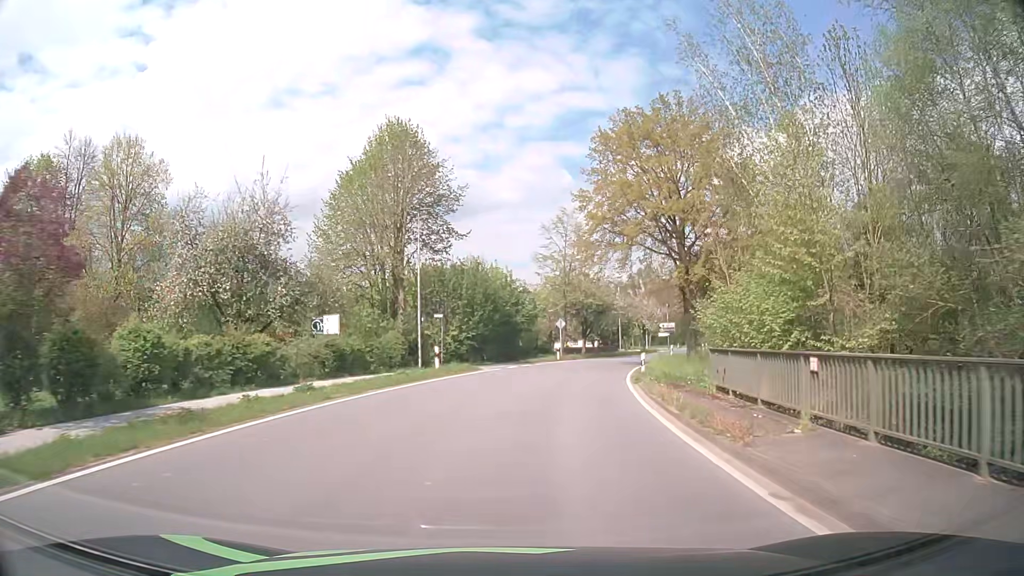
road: secondary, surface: asphalt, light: Day
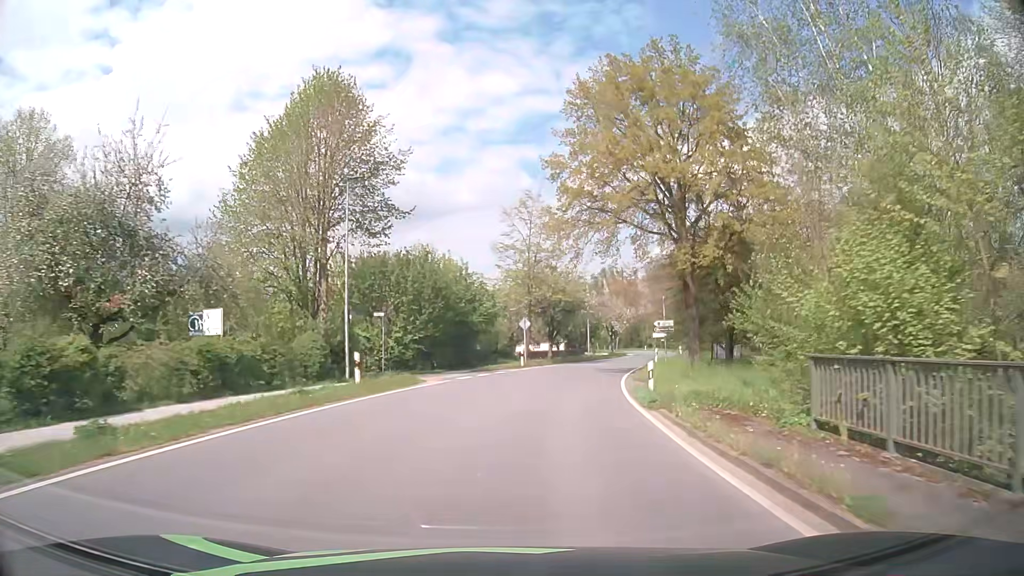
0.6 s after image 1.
(+0.2, +7.7) m; +3°
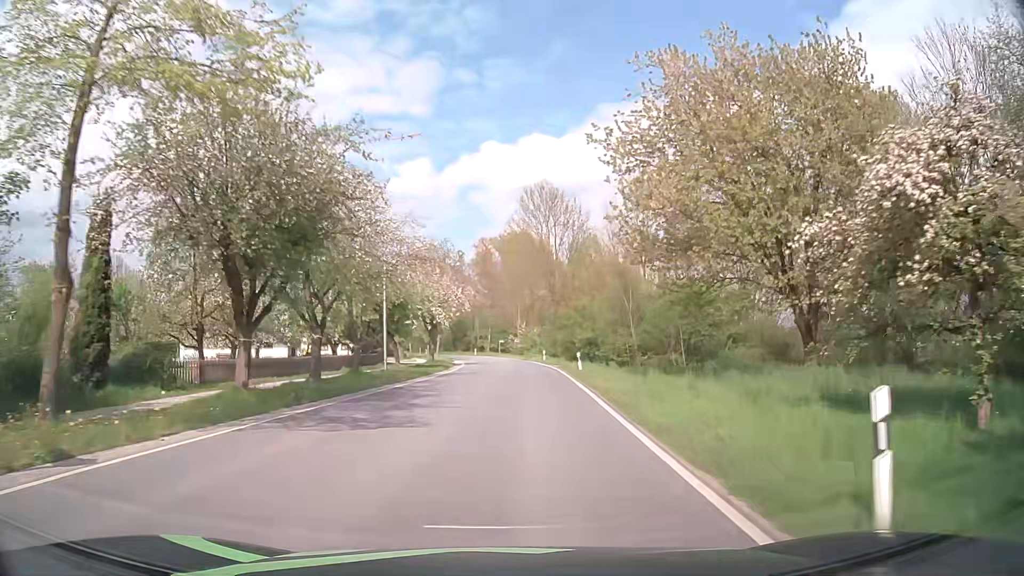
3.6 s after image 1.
(+5.3, +37.9) m; +16°
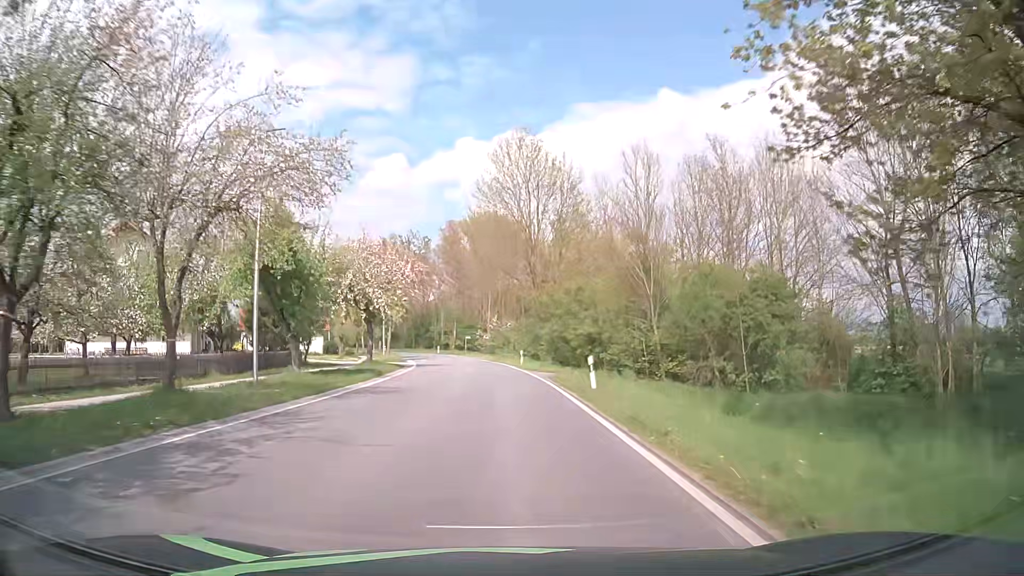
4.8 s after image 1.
(+0.4, +15.3) m; +3°
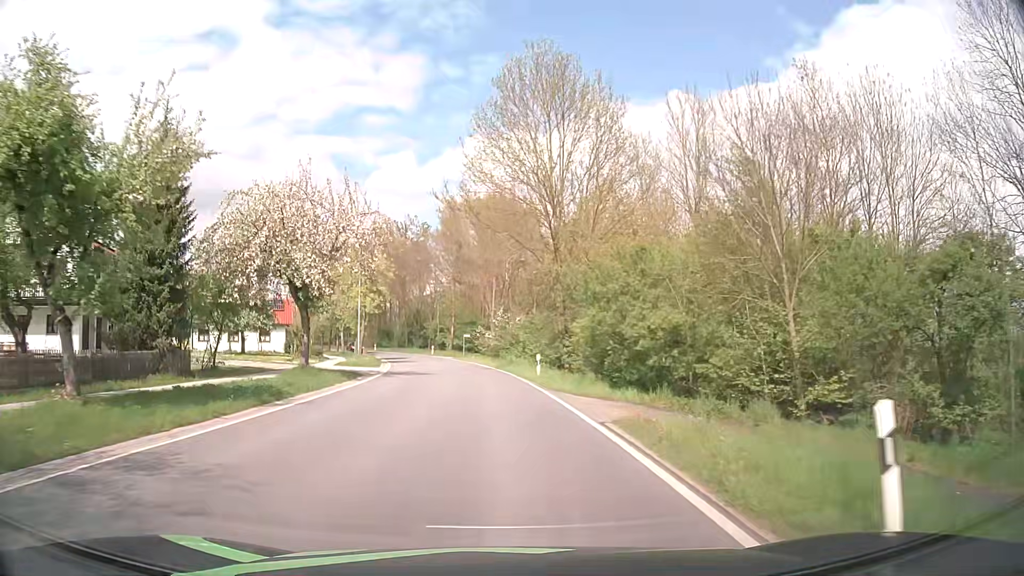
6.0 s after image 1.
(-0.1, +15.4) m; -1°
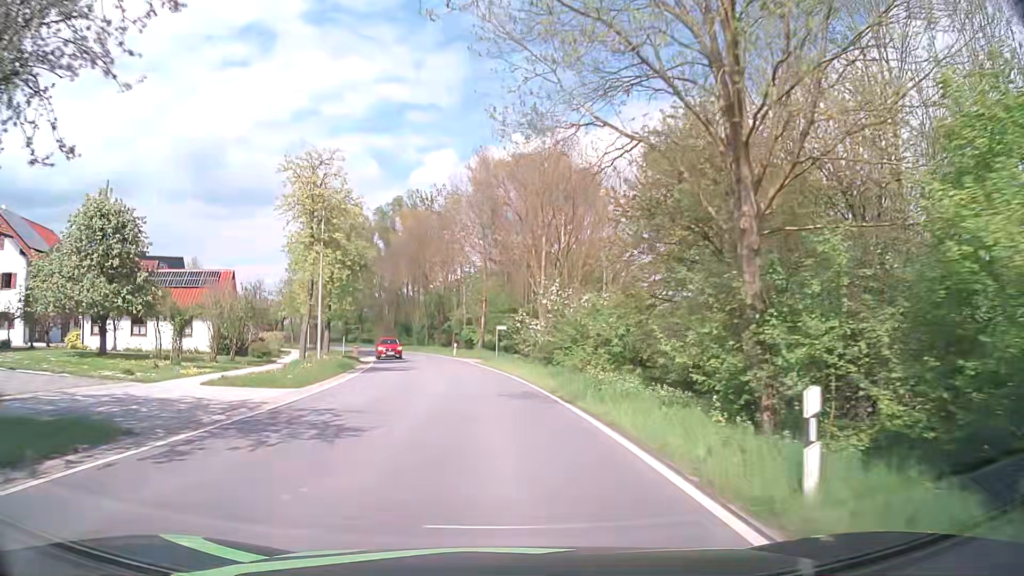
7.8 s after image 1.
(-0.6, +23.0) m; -4°
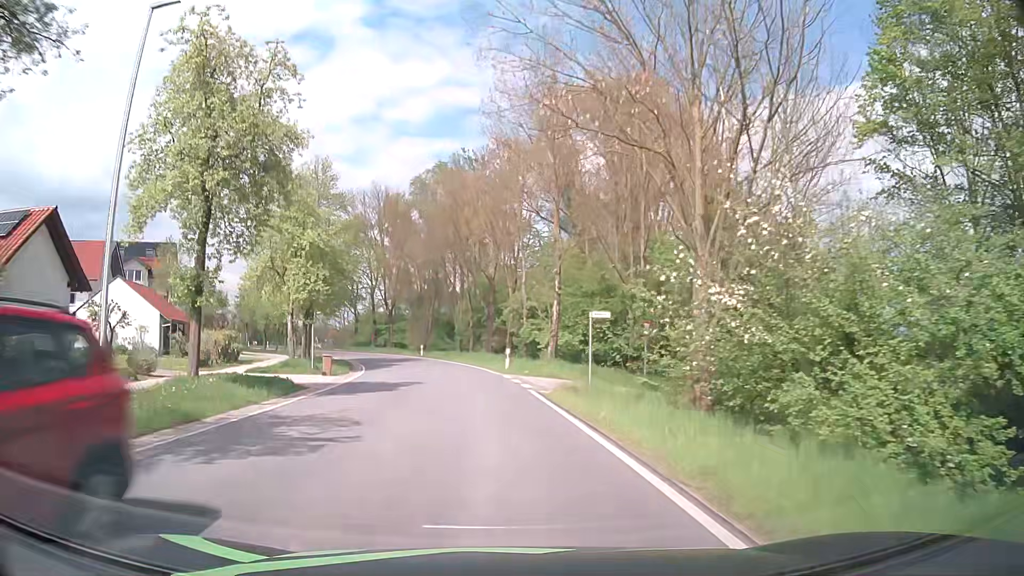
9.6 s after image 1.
(-0.7, +22.9) m; -5°
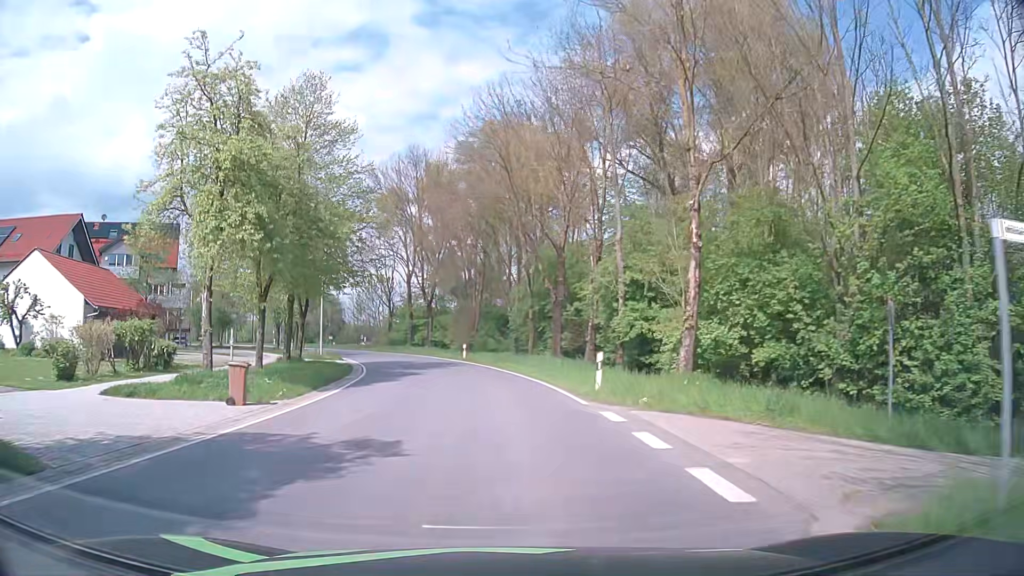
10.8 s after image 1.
(-0.6, +15.2) m; -5°
(0, +10) (-1, +20) (-2, +30) (-4, +40) (-7, +49) (-11, +59) (-15, +67) (-21, +76) (-28, +83) (-35, +90) m
